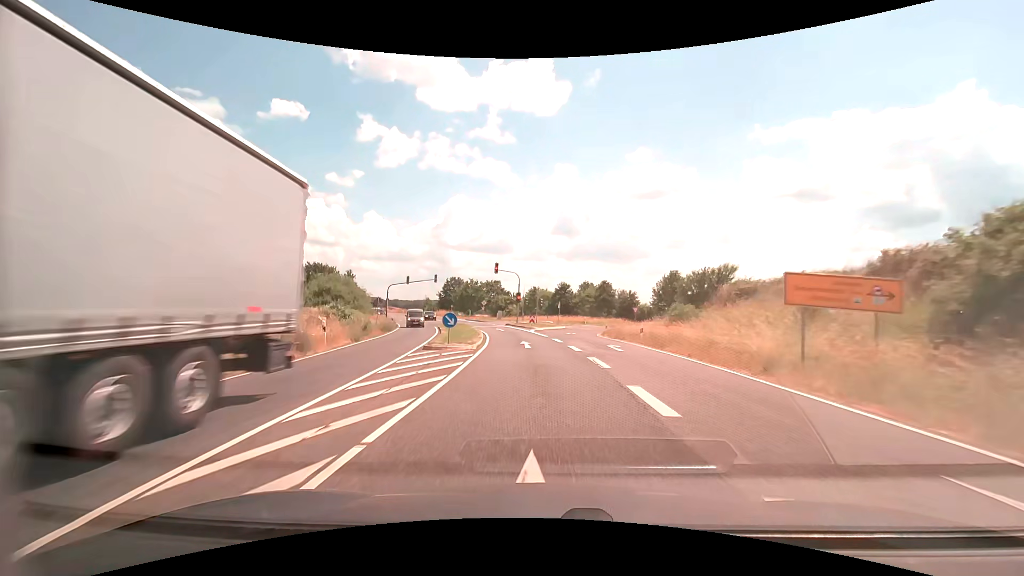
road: secondary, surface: asphalt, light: Day
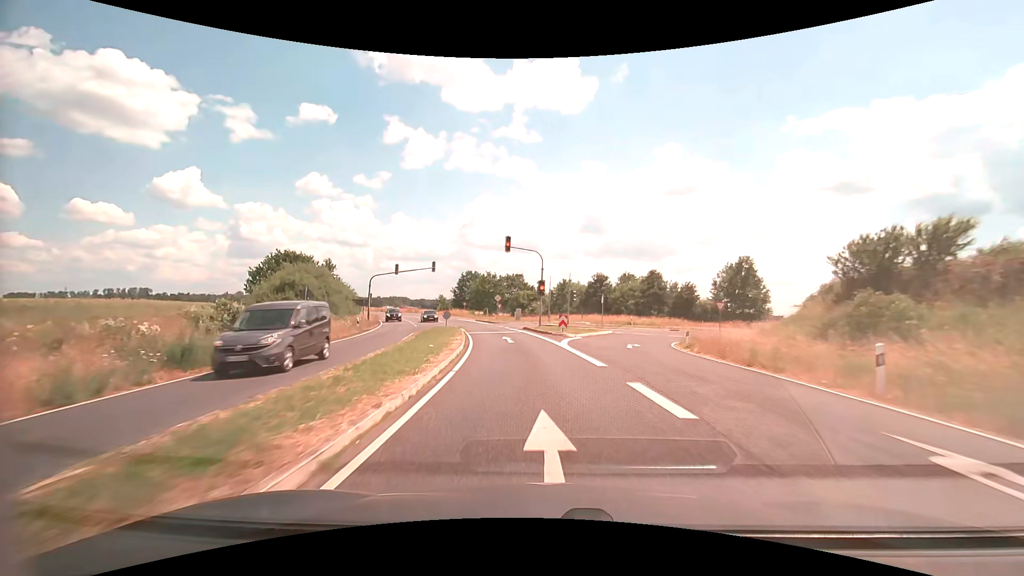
(-0.4, +17.6) m; -3°
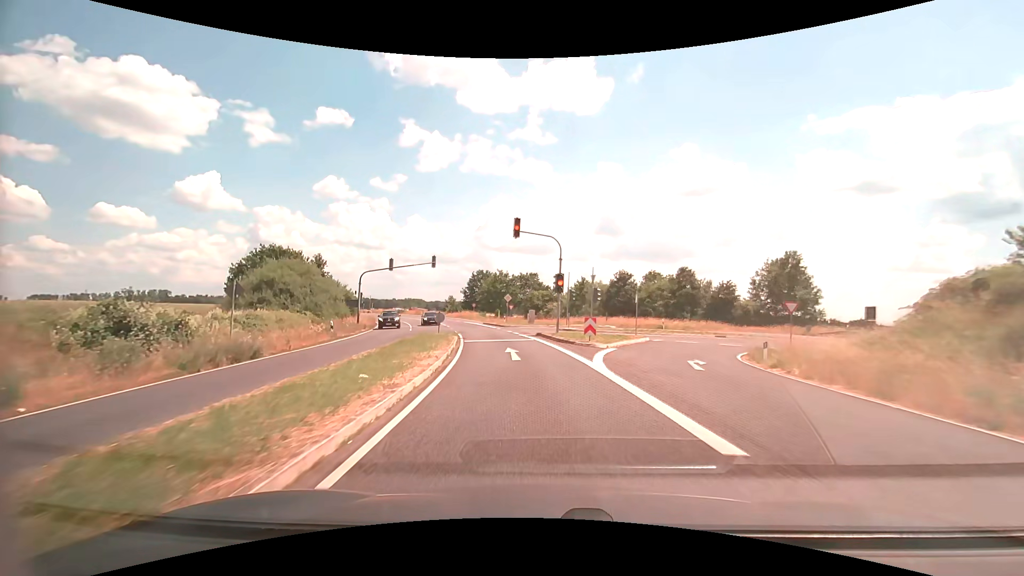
(-0.1, +7.3) m; -1°
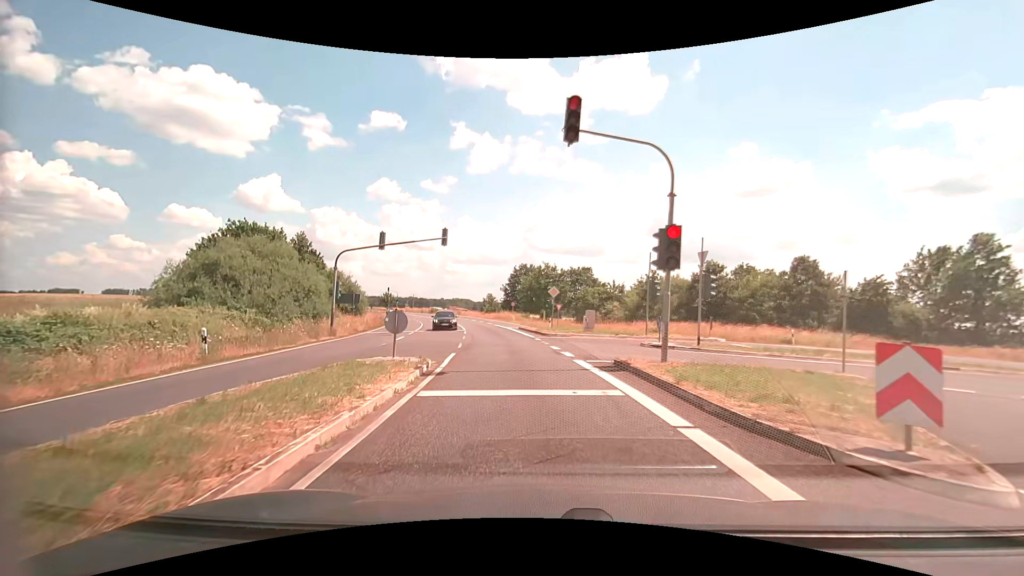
(-0.7, +15.1) m; -5°
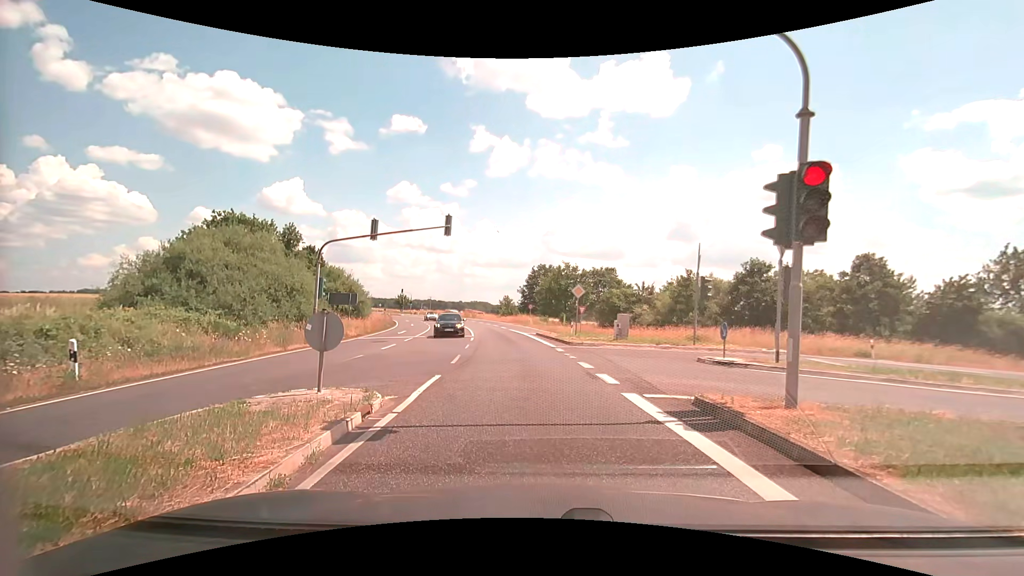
(-0.1, +4.7) m; -2°
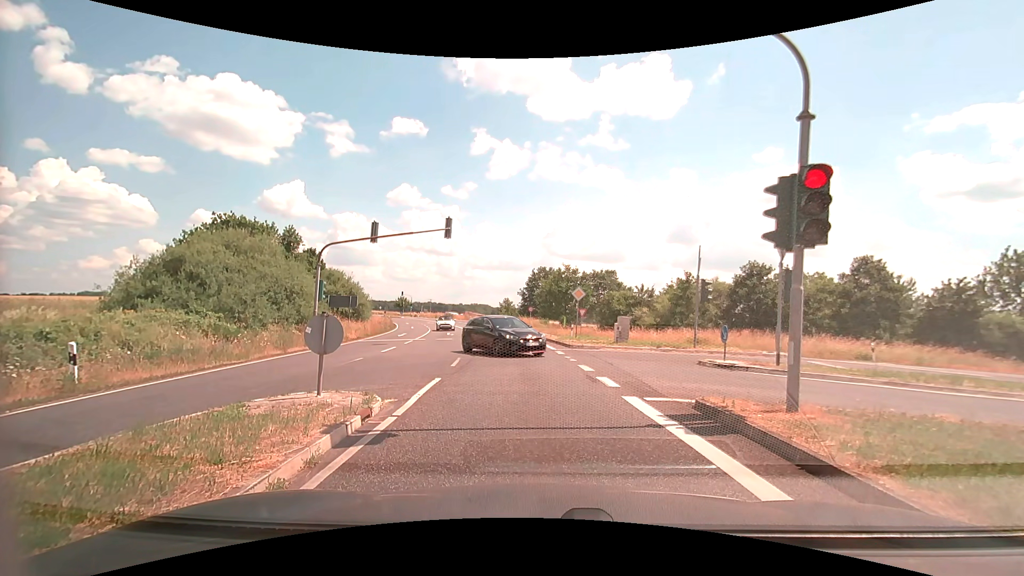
(0.0, +0.1) m; 0°
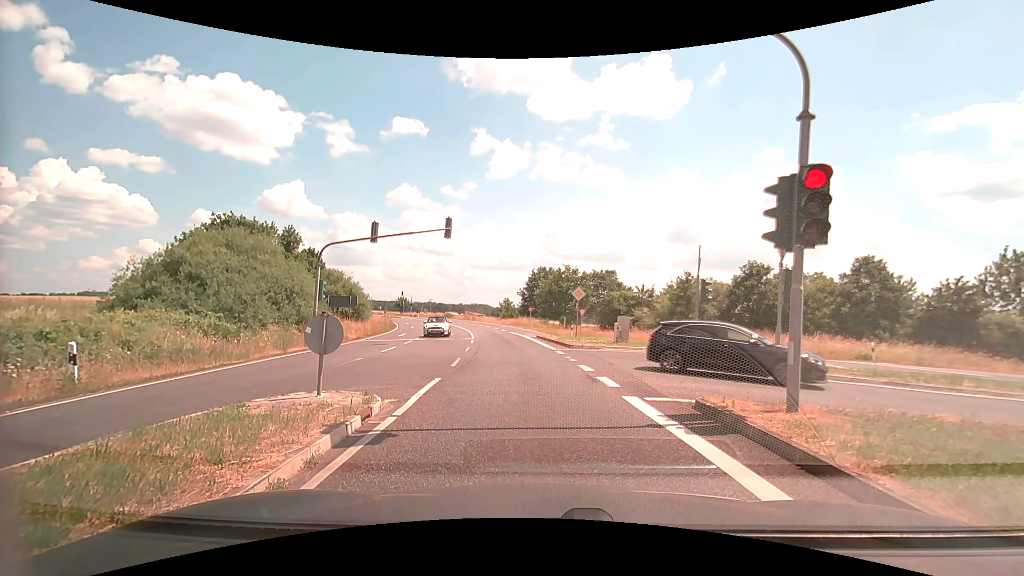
(0.0, 0.0) m; 0°
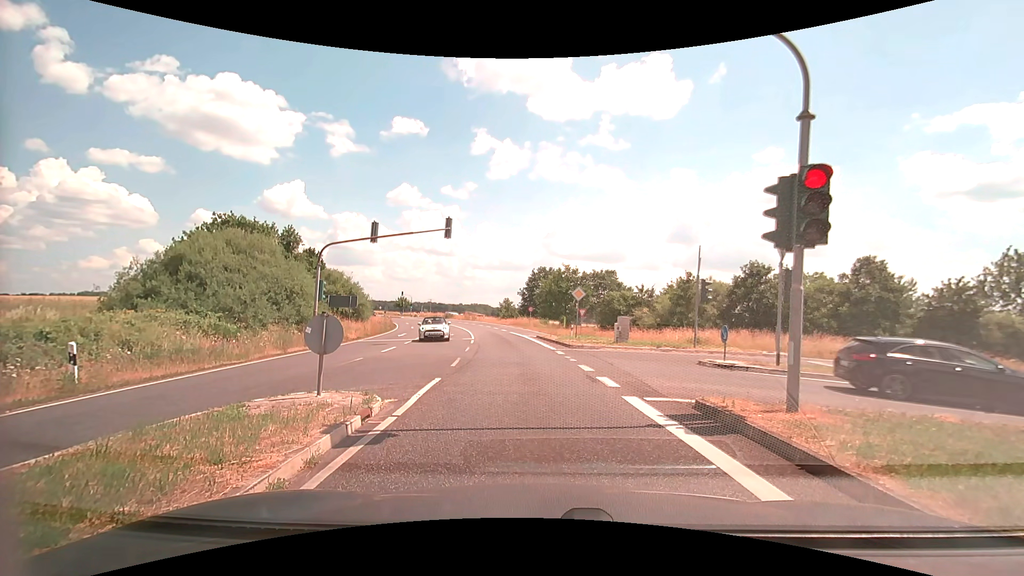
(0.0, 0.0) m; 0°
(0, +10) (-1, +20) (-2, +30) (-4, +40) (-6, +50) (-8, +59) (-10, +69) (-13, +79) (-17, +88) (-20, +97) m
